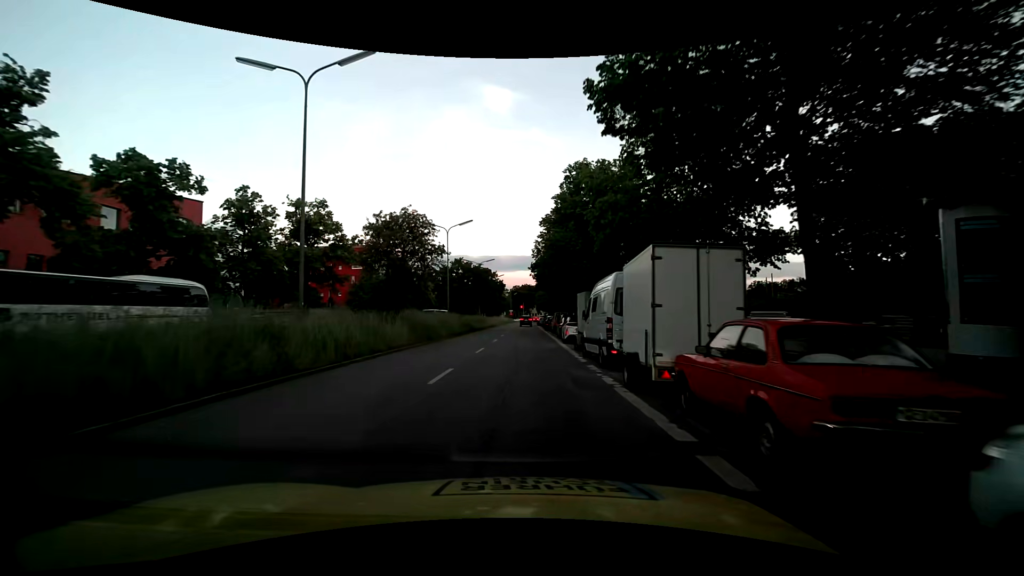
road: secondary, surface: asphalt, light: Day
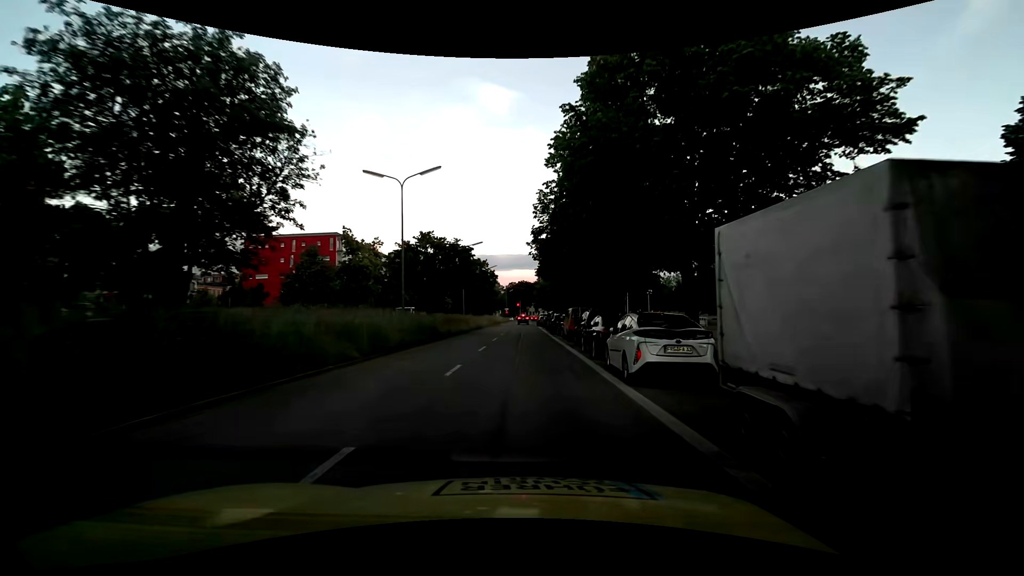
(+0.2, +17.0) m; 0°
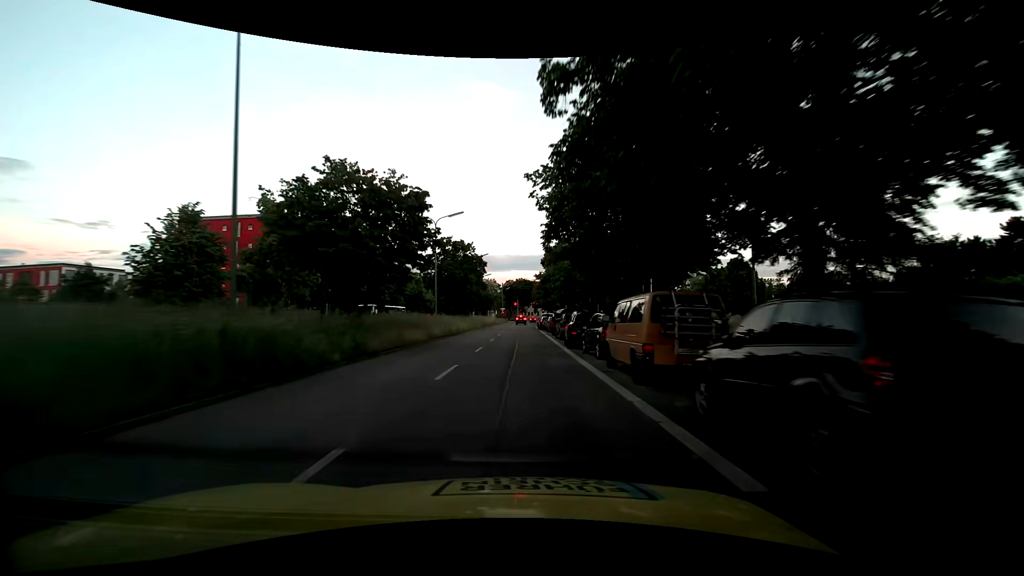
(+0.3, +17.8) m; +1°
